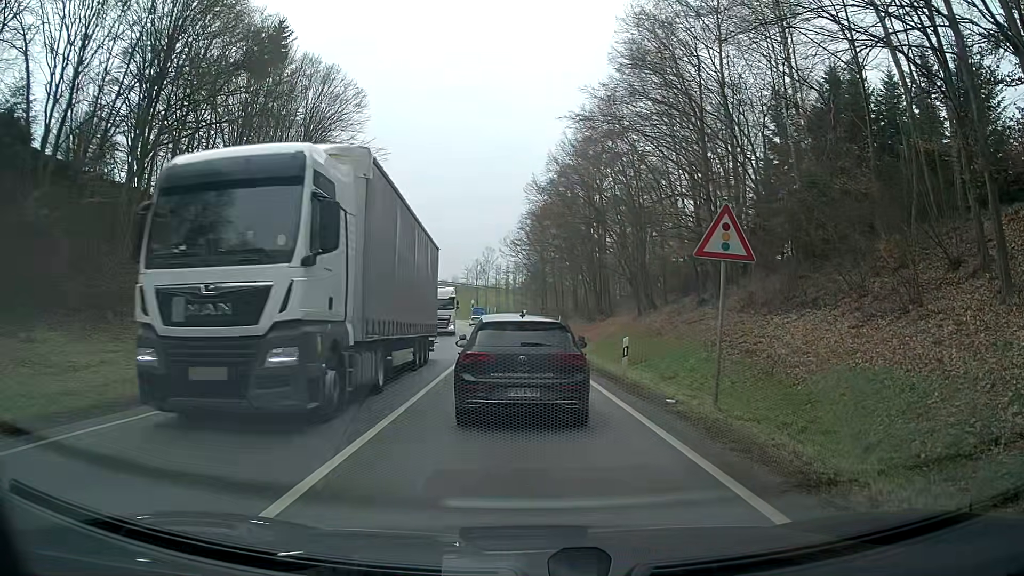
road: primary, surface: asphalt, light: Day
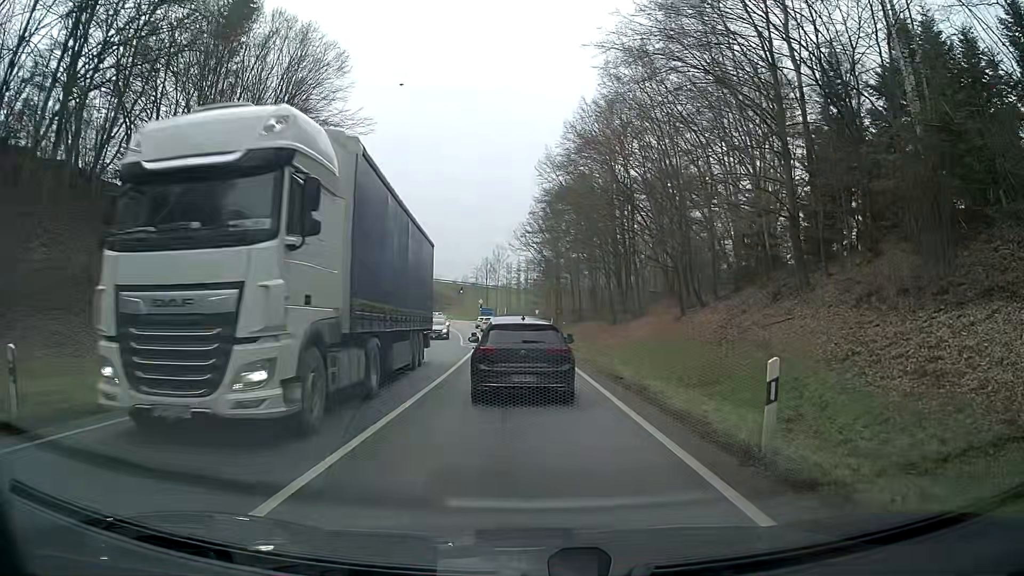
(-0.4, +9.7) m; -2°
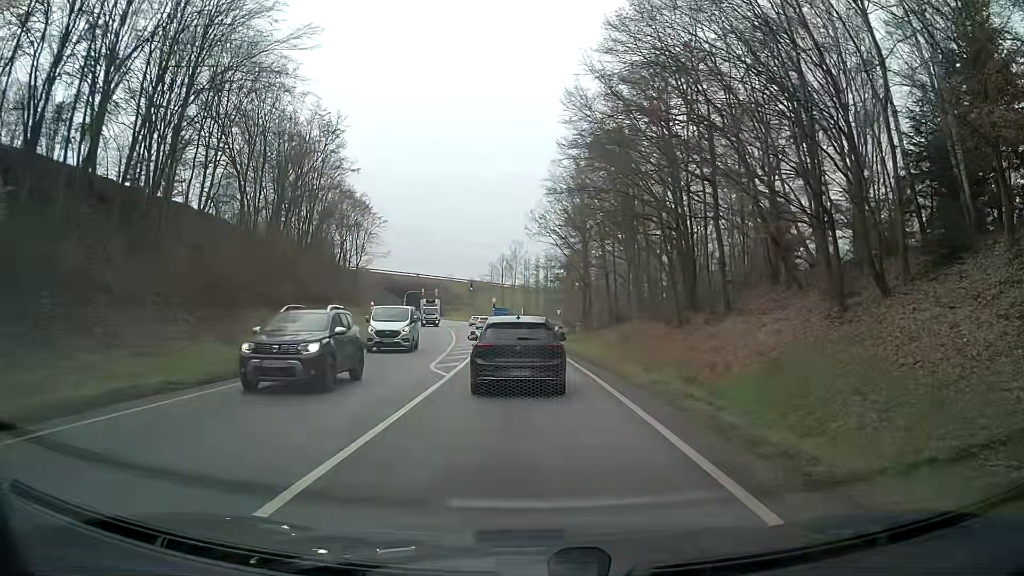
(+0.1, +17.2) m; +1°
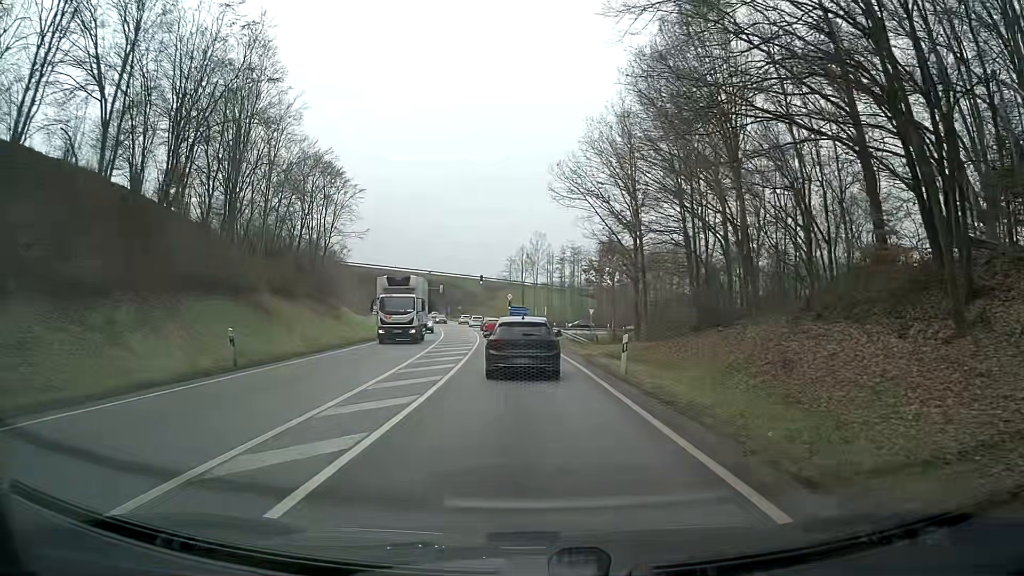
(-1.1, +22.8) m; -5°
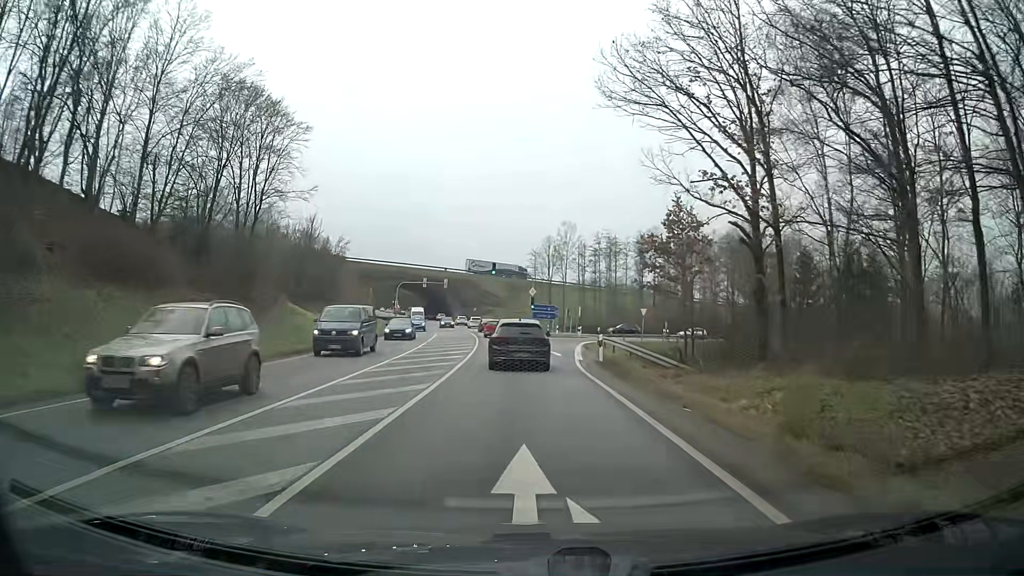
(0.0, +23.1) m; -1°
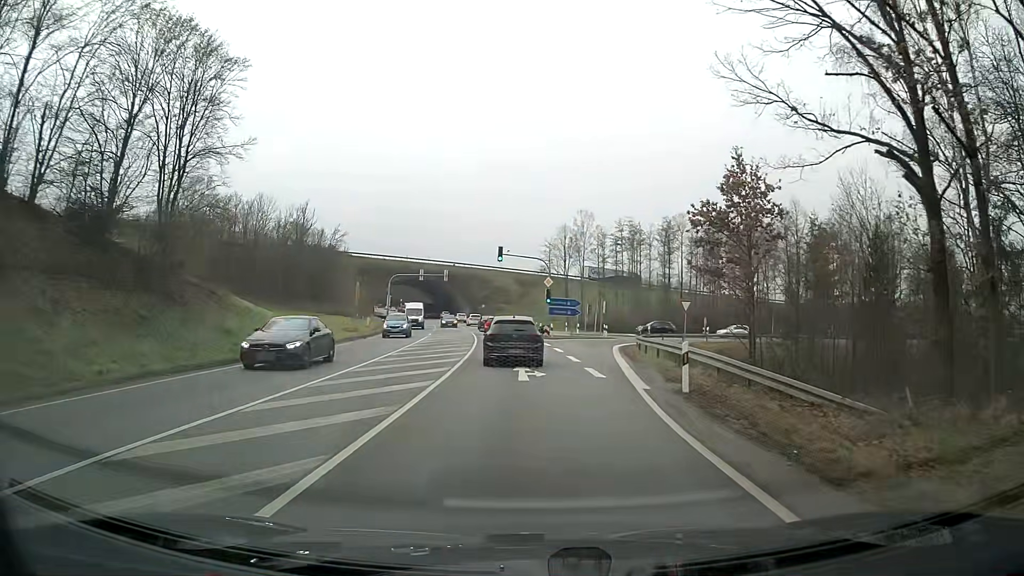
(-0.1, +12.3) m; -1°
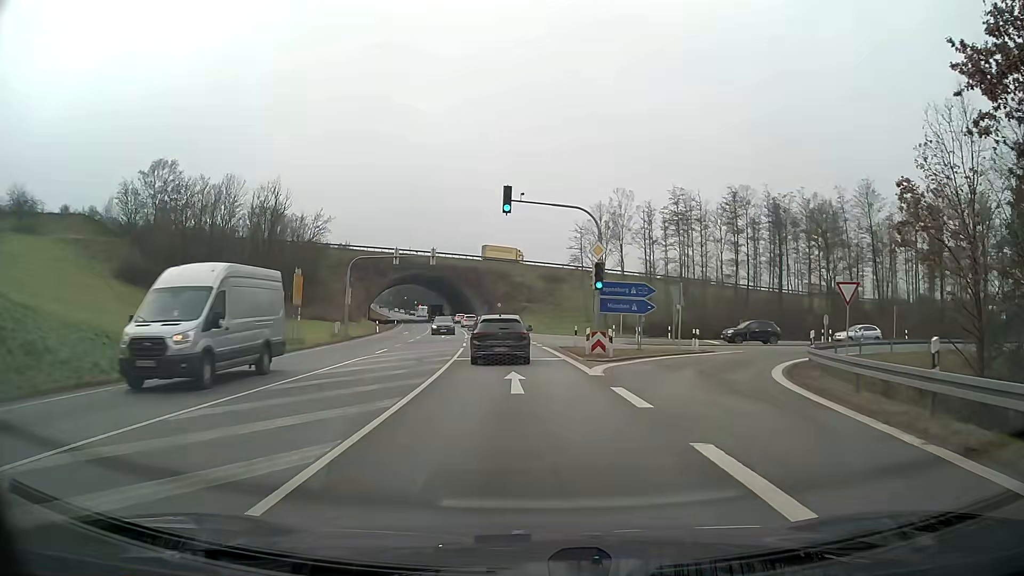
(-0.4, +24.1) m; -3°
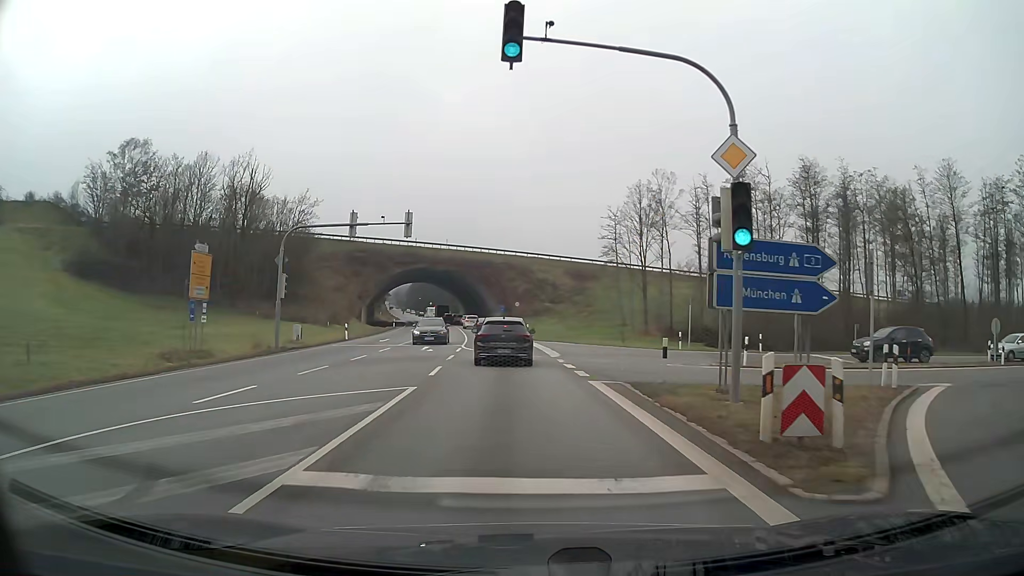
(-0.2, +16.9) m; -2°
(0, +10) (0, +20) (-1, +30) (-2, +40) (-3, +50) (-4, +60) (-5, +70) (-6, +80) (-8, +90) (-9, +99) m
